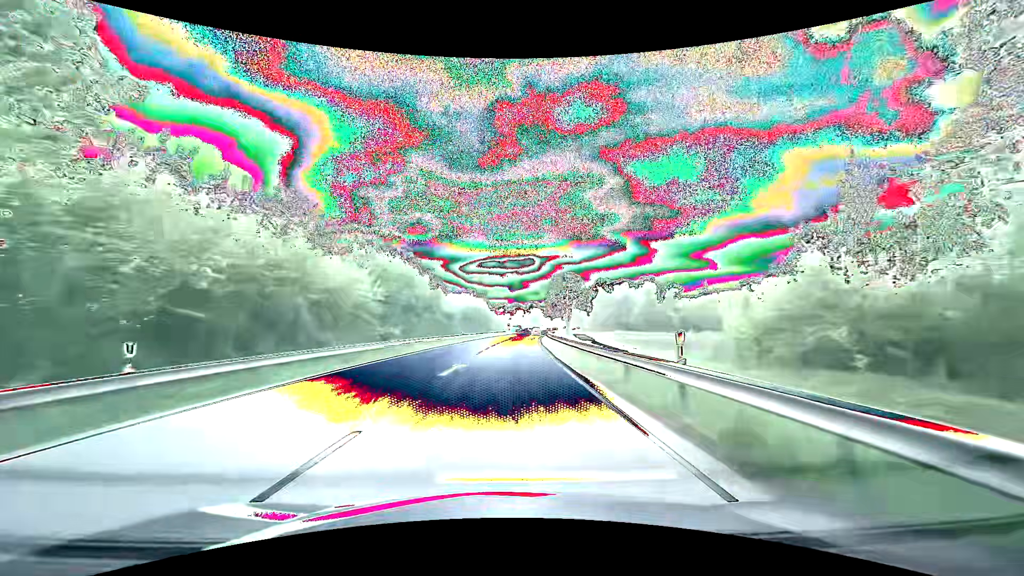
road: primary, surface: asphalt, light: Day
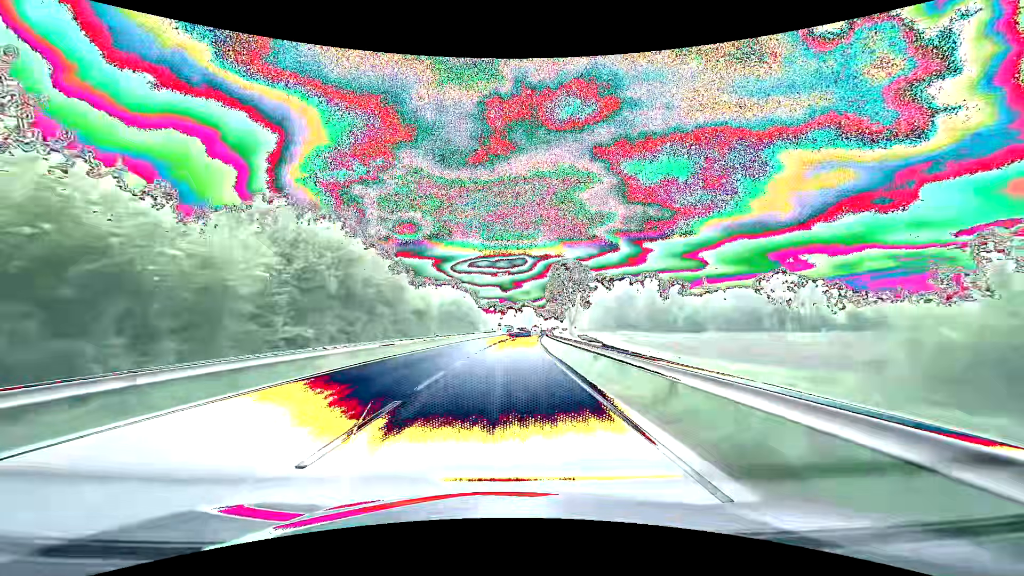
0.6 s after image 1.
(+0.1, +15.8) m; +1°
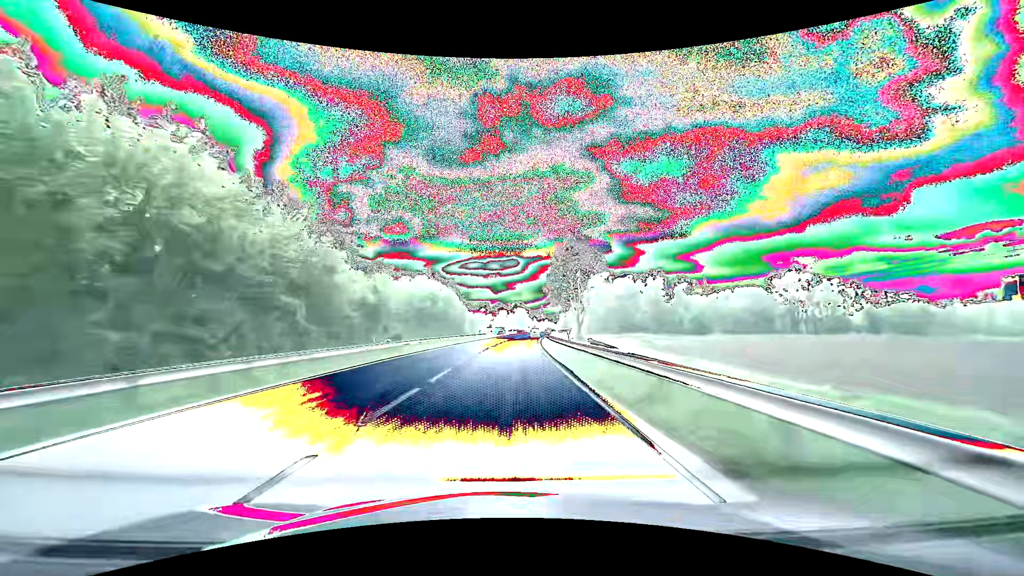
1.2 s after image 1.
(+0.1, +15.8) m; +1°
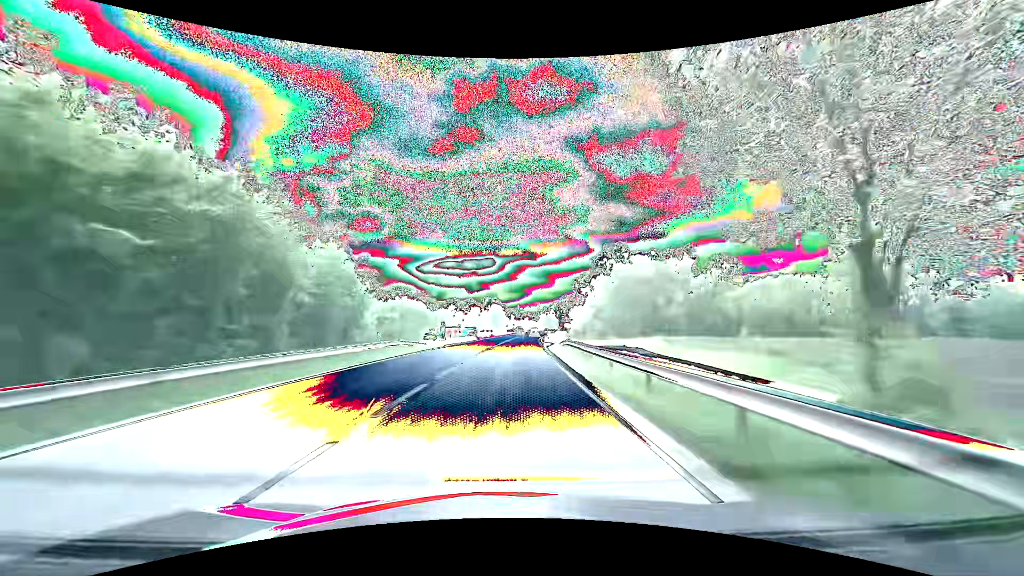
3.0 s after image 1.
(+1.1, +47.4) m; +3°
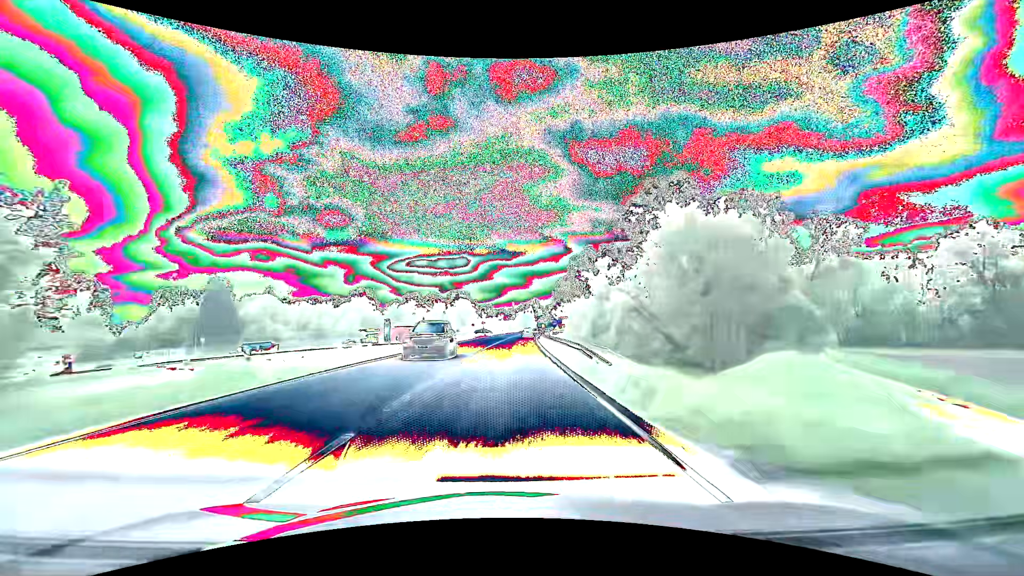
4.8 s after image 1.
(+1.2, +47.5) m; +3°
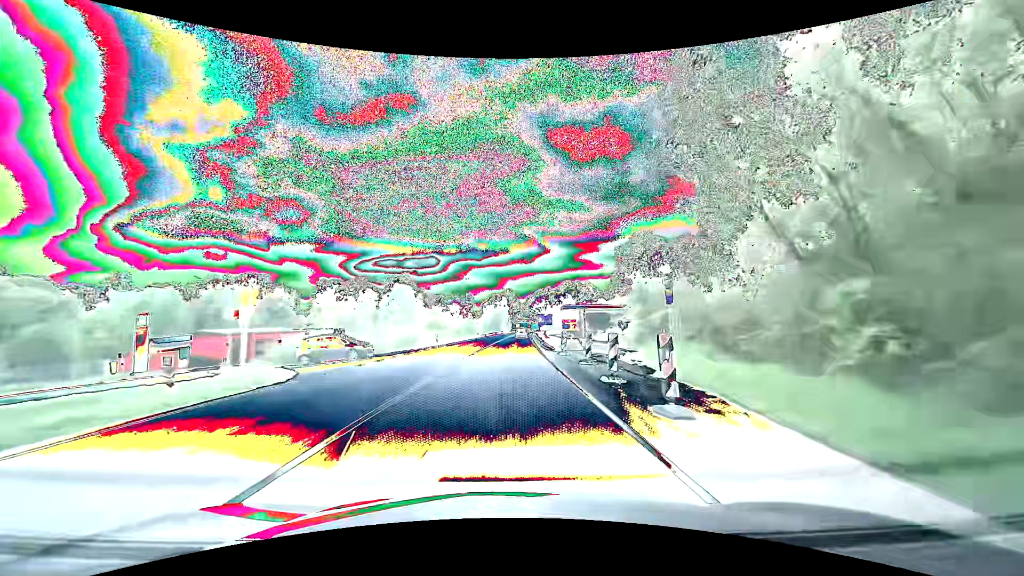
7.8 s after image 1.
(+2.6, +79.2) m; +4°
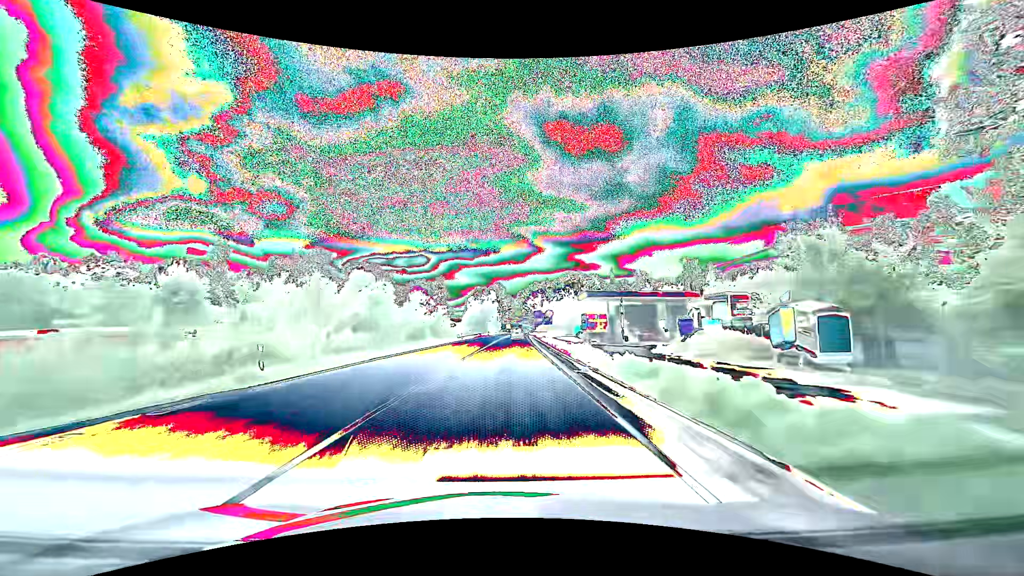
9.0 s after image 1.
(+0.3, +31.6) m; +1°
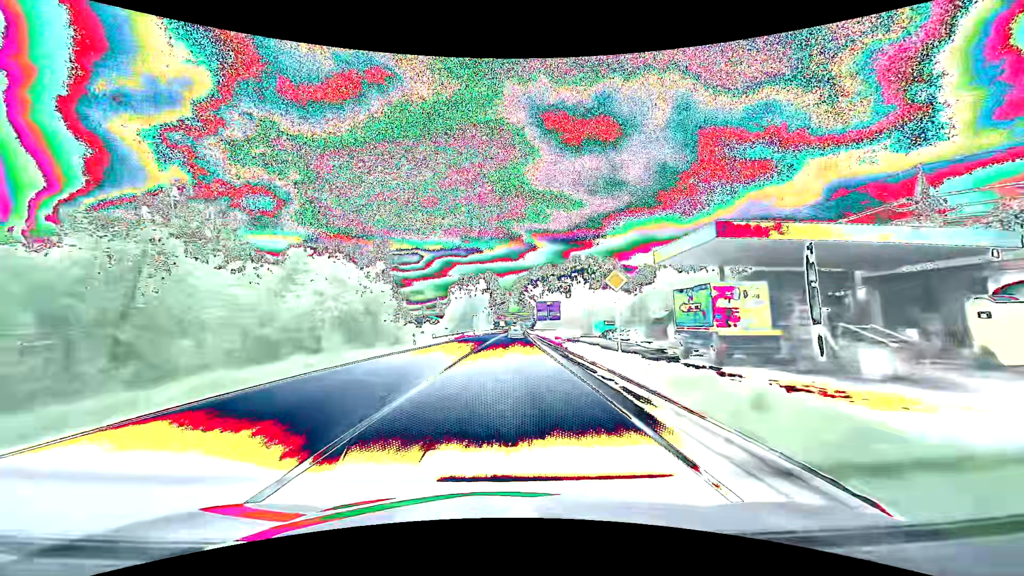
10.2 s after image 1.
(+0.3, +30.4) m; +1°
(0, +10) (0, +20) (0, +30) (0, +40) (0, +50) (+1, +60) (+1, +70) (+1, +80) (+1, +90) (+2, +100) m
